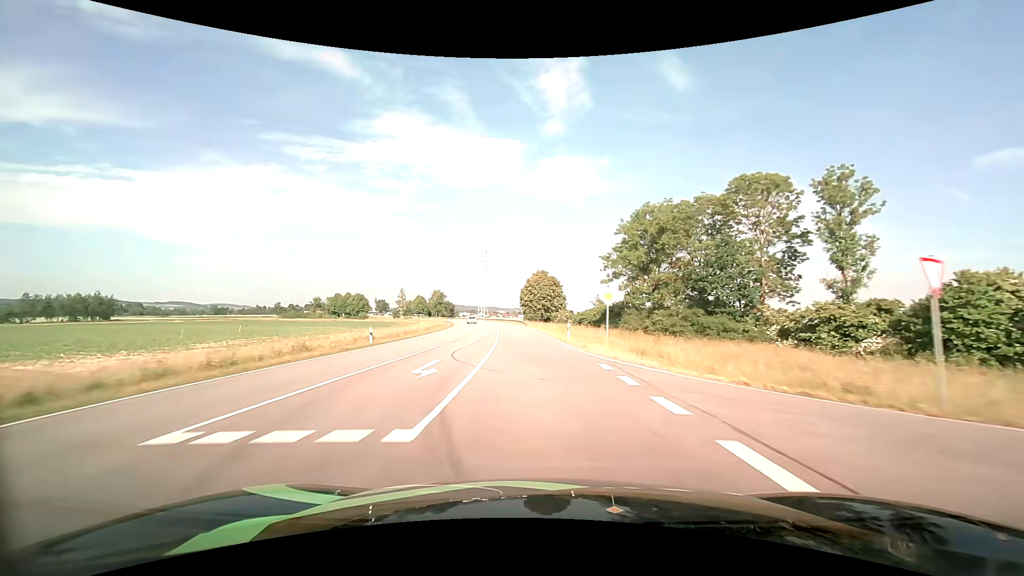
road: tertiary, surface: asphalt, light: Day
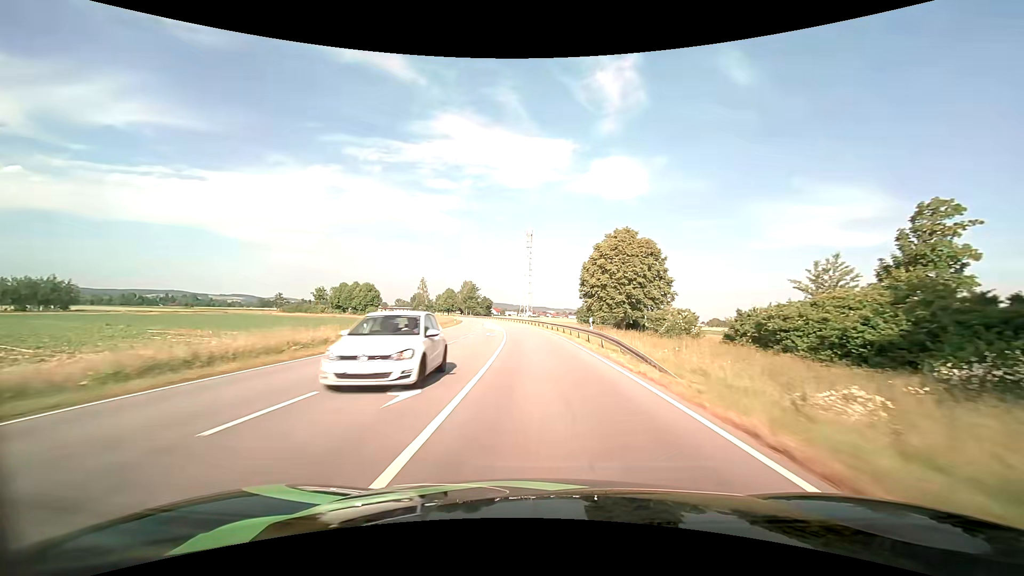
(-3.3, +54.0) m; -6°
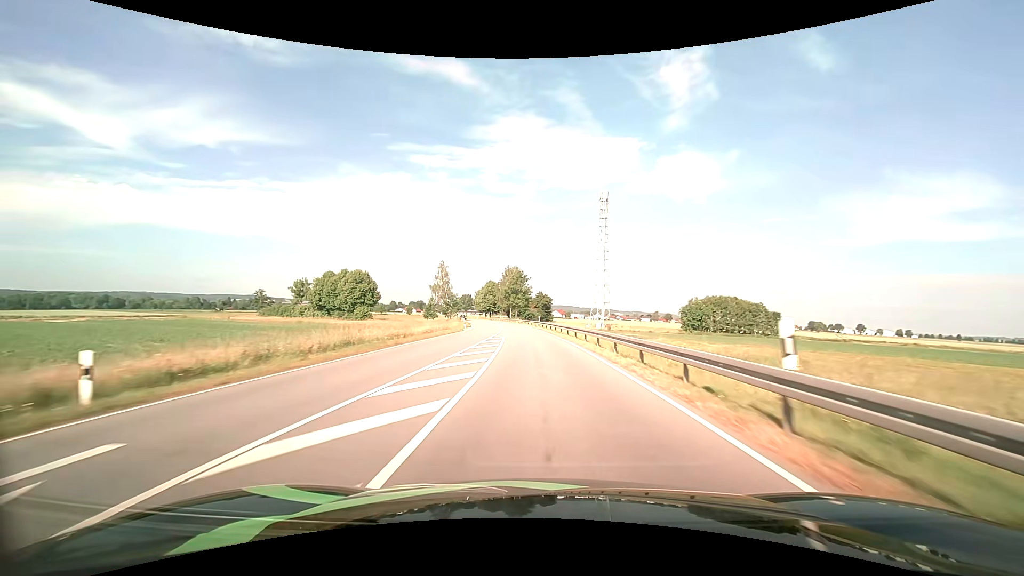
(-3.8, +67.0) m; -7°
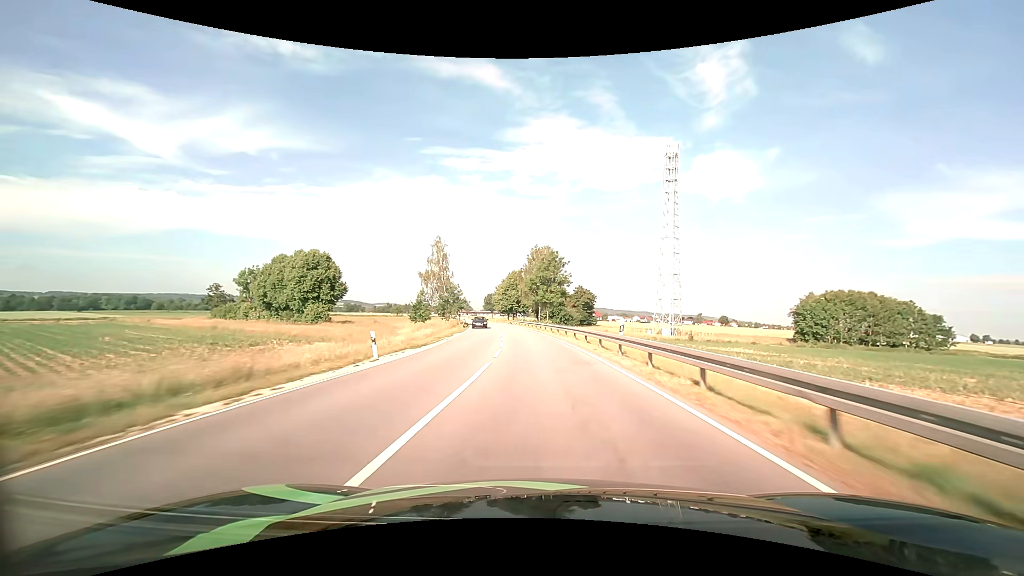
(-1.6, +40.7) m; -4°
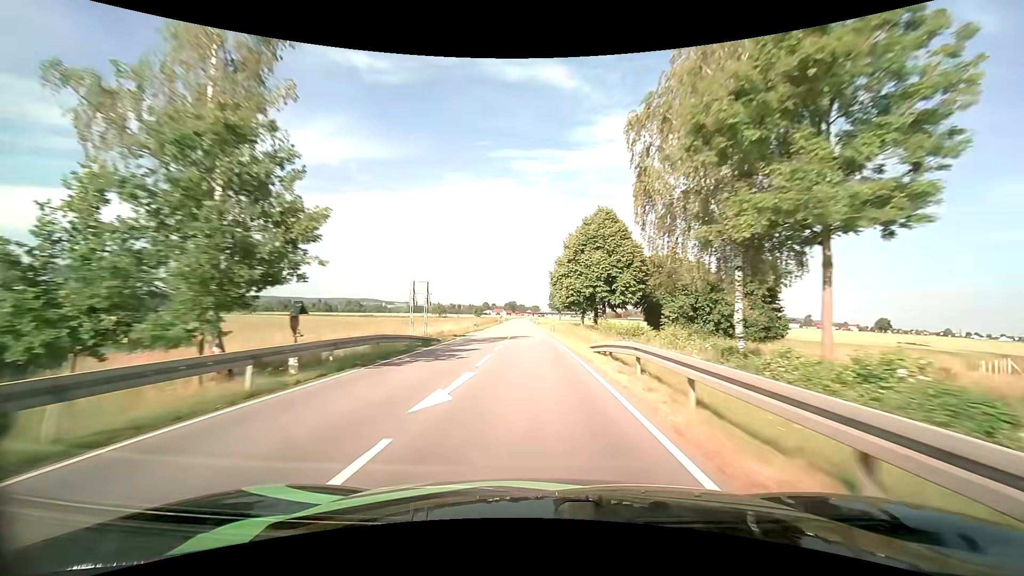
(-4.0, +69.6) m; -8°
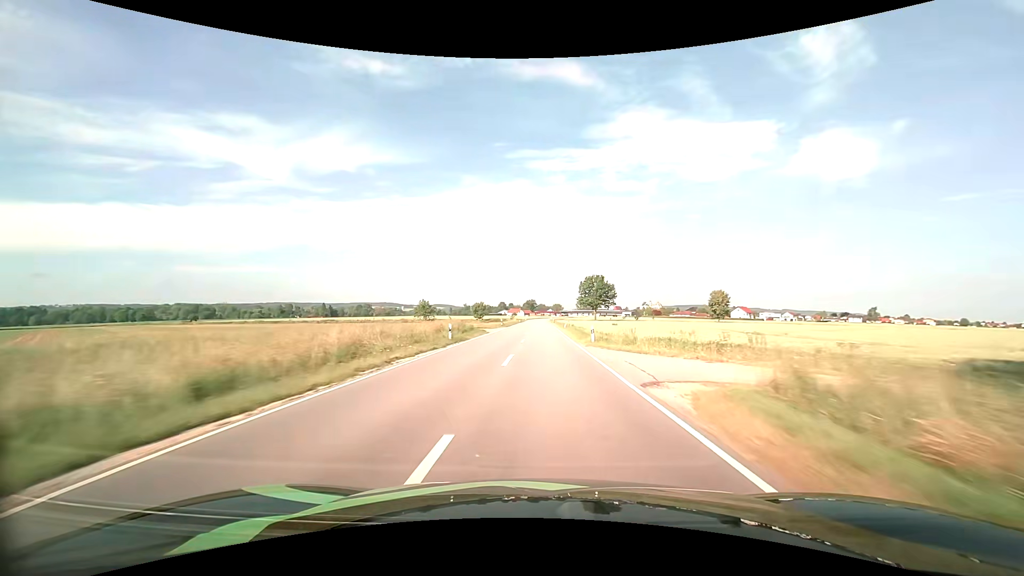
(-2.2, +72.3) m; -3°
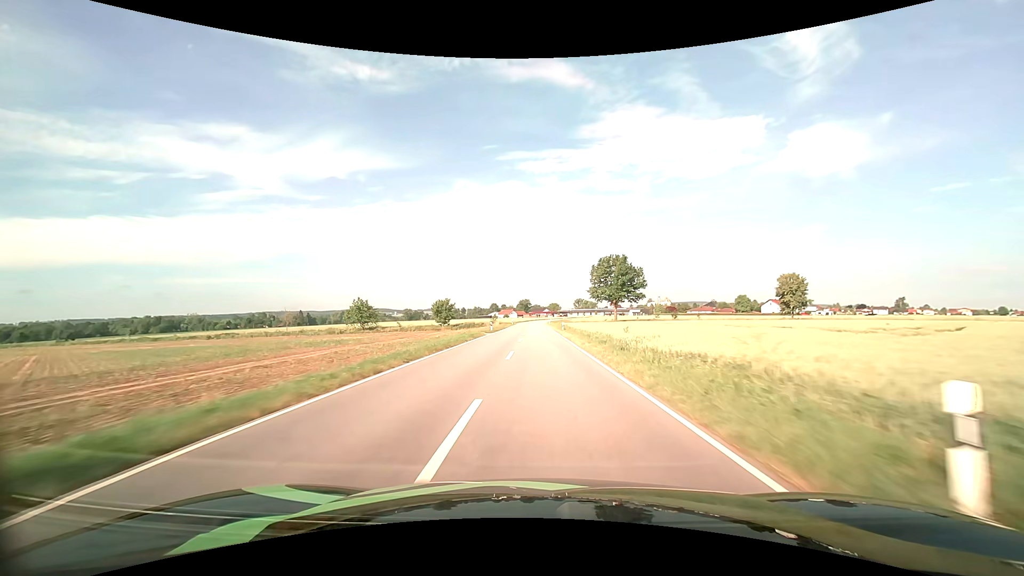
(+0.1, +57.4) m; +1°
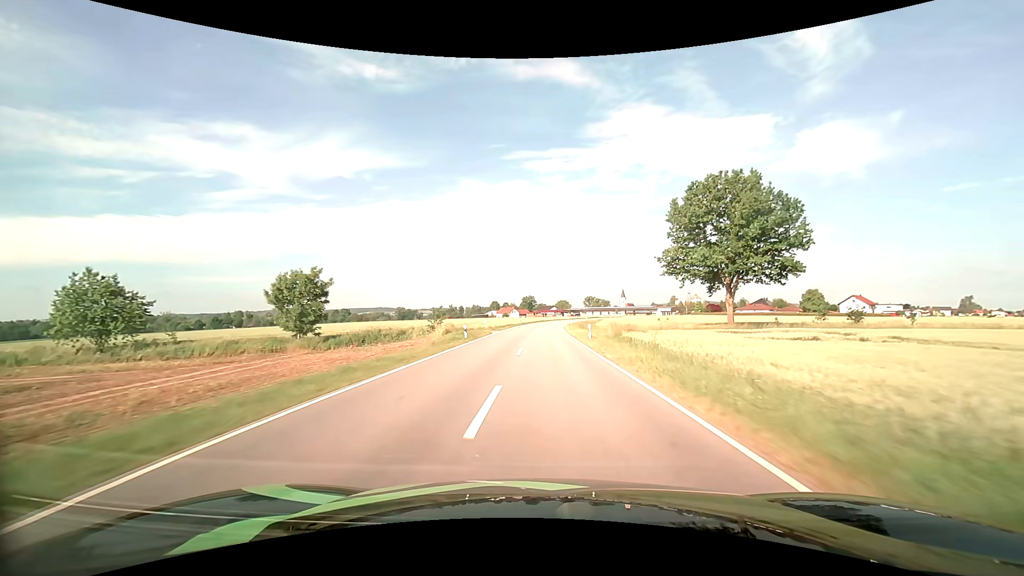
(-0.6, +70.6) m; -1°
(0, +10) (0, +20) (0, +30) (+1, +40) (+1, +50) (+1, +60) (+2, +70) (+3, +80) (+4, +90) (+5, +100) m
